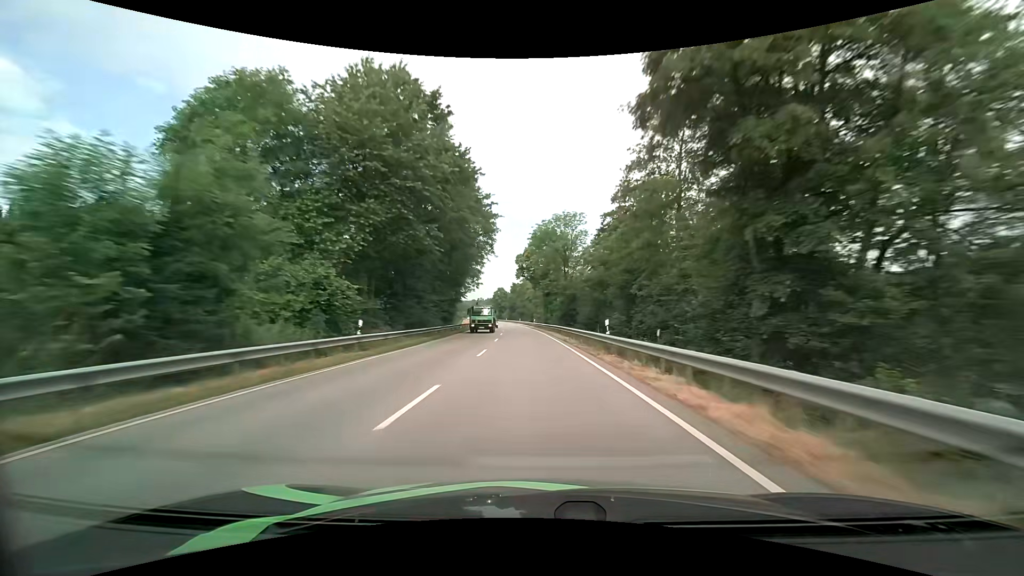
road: primary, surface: asphalt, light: Day
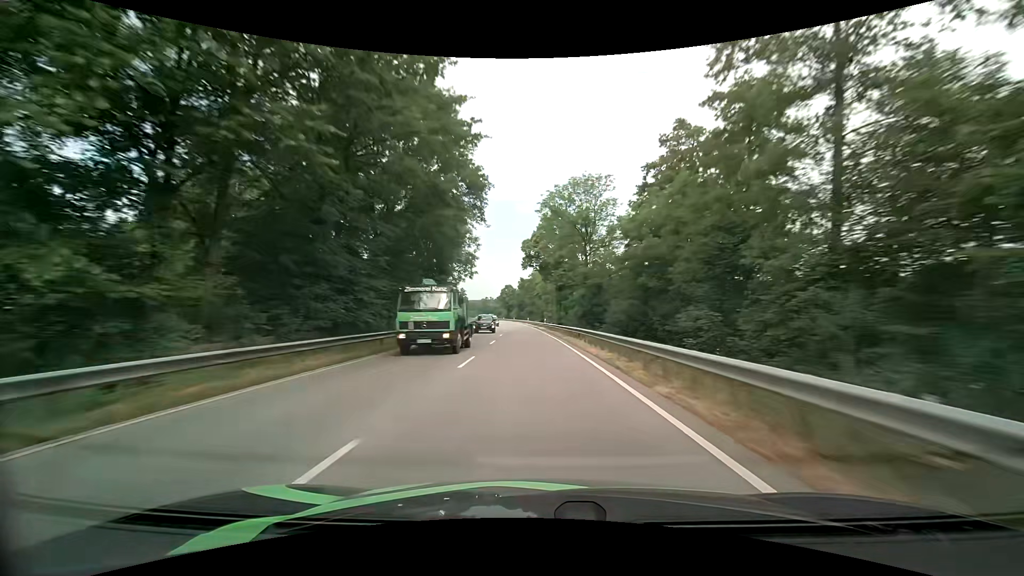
(-0.1, +16.6) m; -1°
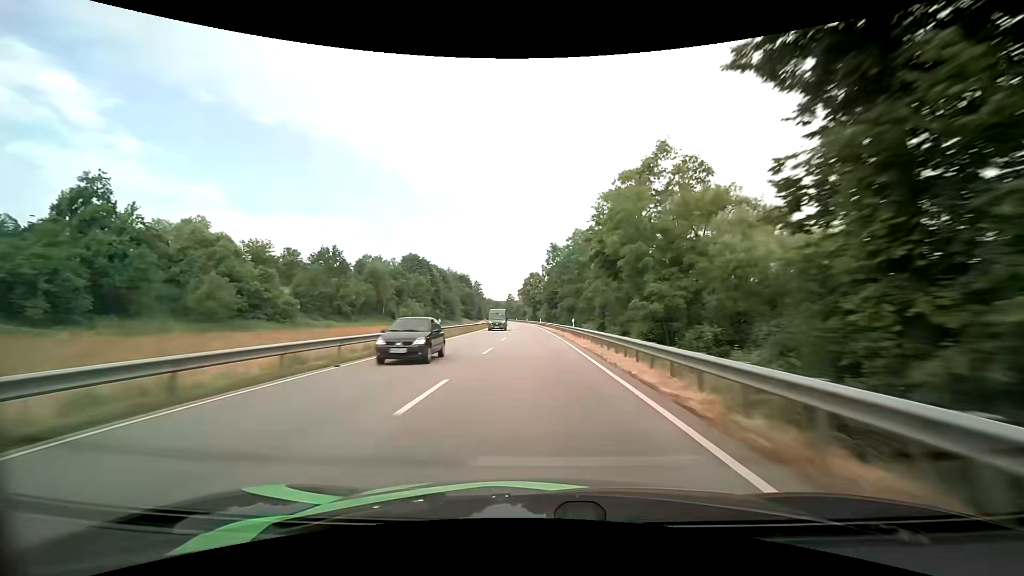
(-2.1, +66.3) m; -3°
(0, +10) (0, +20) (0, +30) (-1, +40) (-1, +50) (-1, +60) (-2, +70) (-2, +80) (-3, +90) (-3, +100) m
